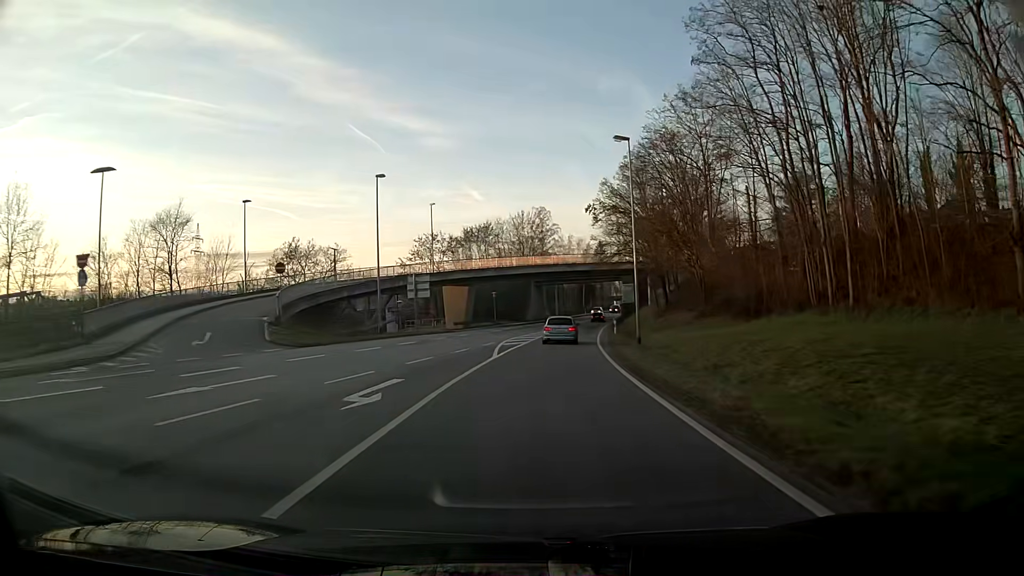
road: primary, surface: asphalt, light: Day
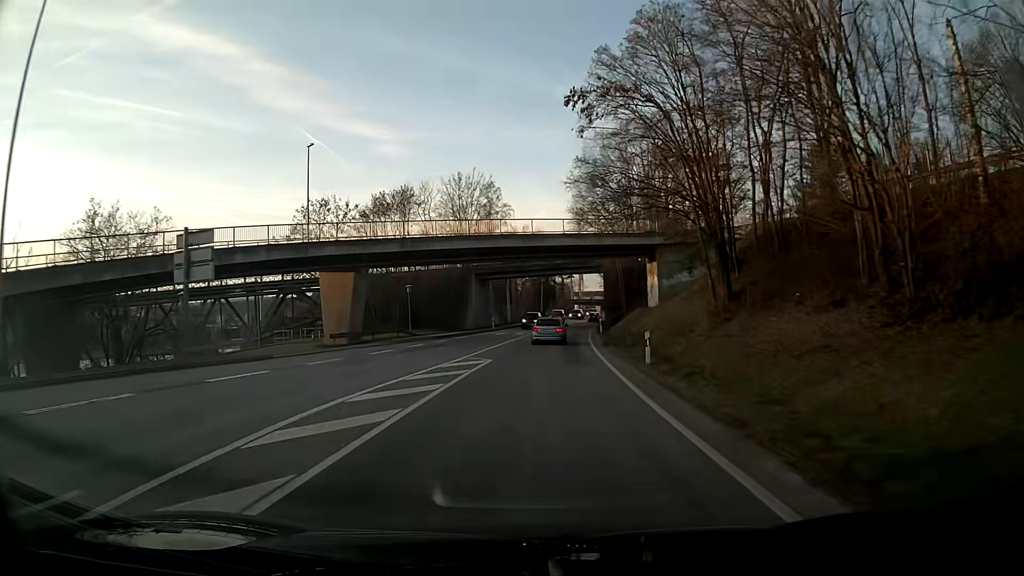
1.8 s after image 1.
(+1.0, +29.9) m; +3°
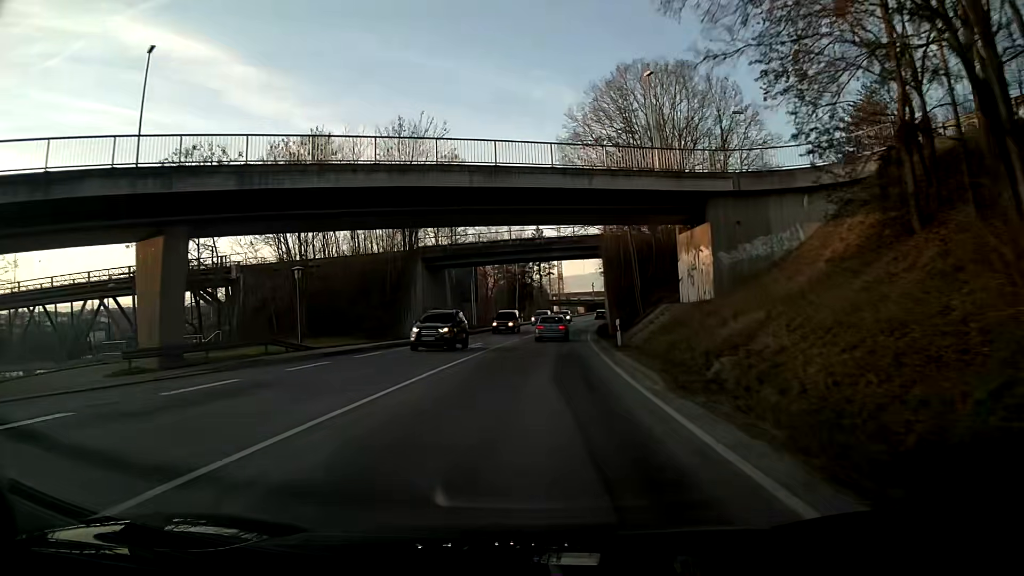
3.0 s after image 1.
(+0.3, +20.3) m; +1°
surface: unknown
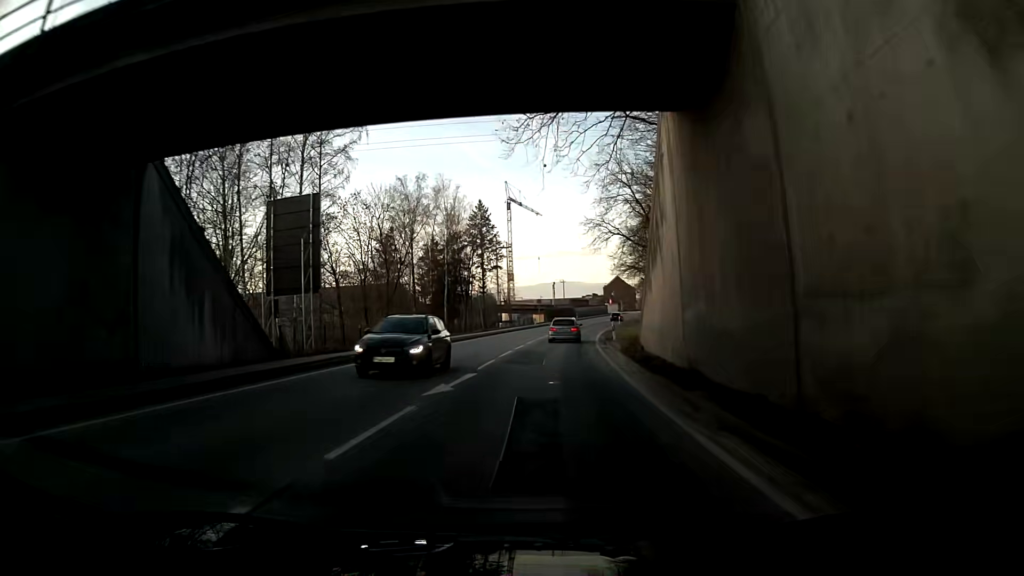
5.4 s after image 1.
(+1.1, +41.6) m; +5°
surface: asphalt
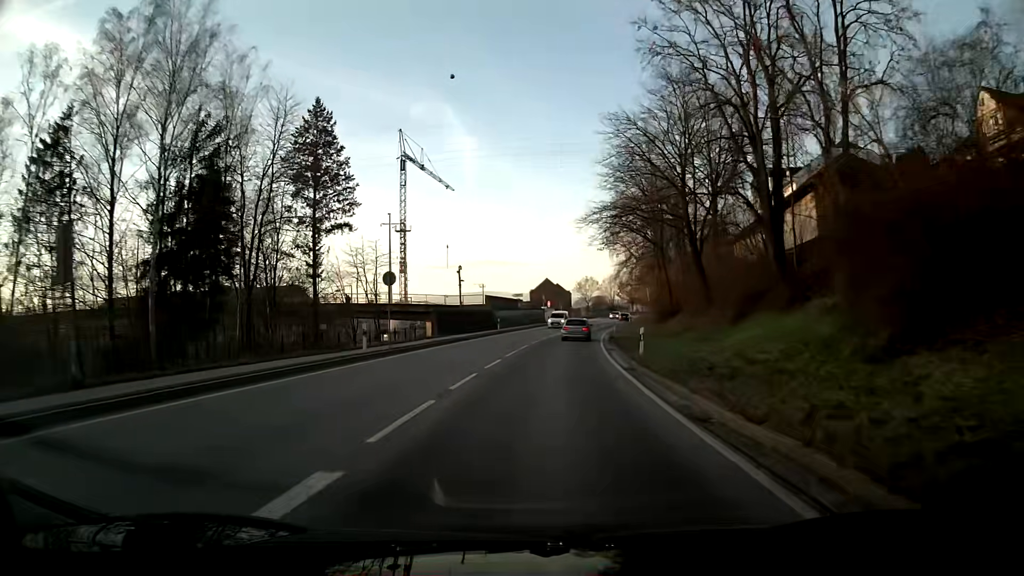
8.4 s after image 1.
(+3.7, +53.2) m; +7°
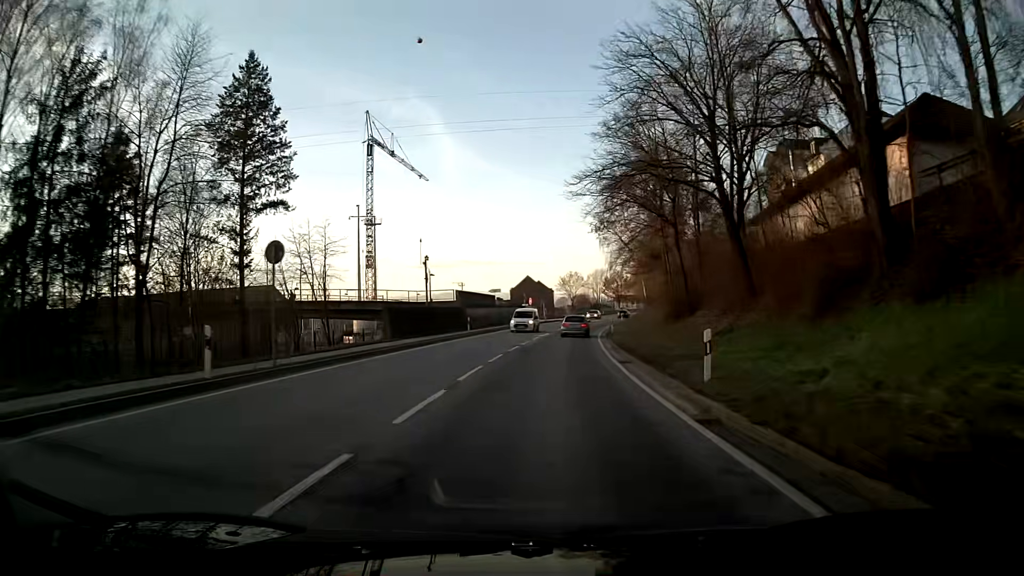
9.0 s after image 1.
(+0.1, +10.8) m; +2°
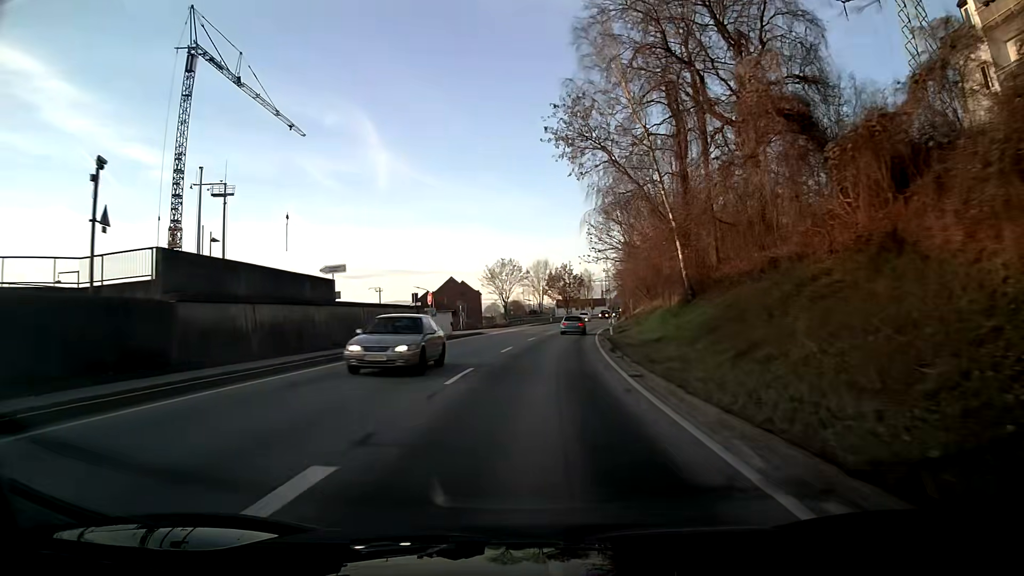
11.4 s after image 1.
(+2.2, +43.3) m; +5°
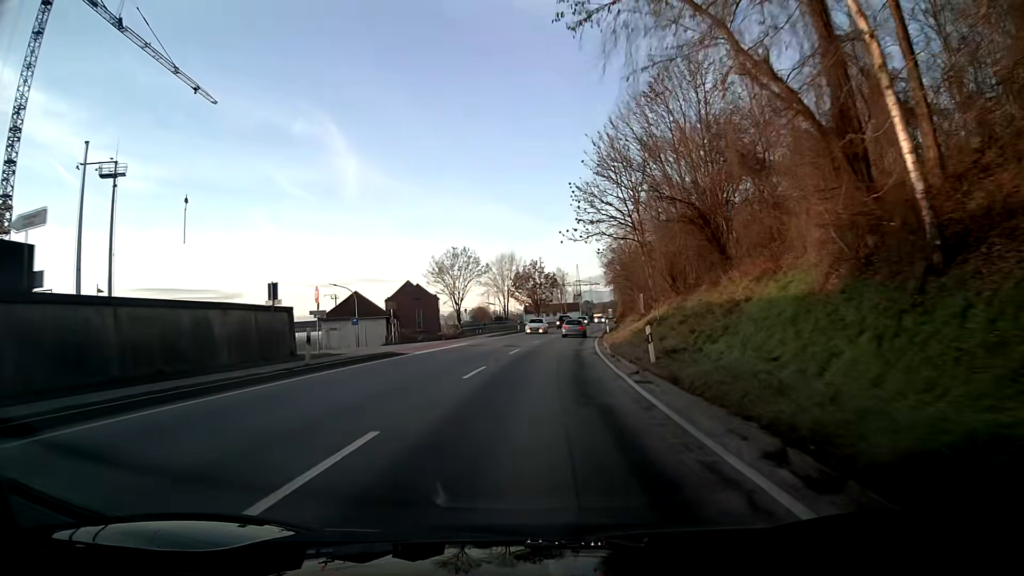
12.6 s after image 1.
(+0.5, +21.5) m; +3°
